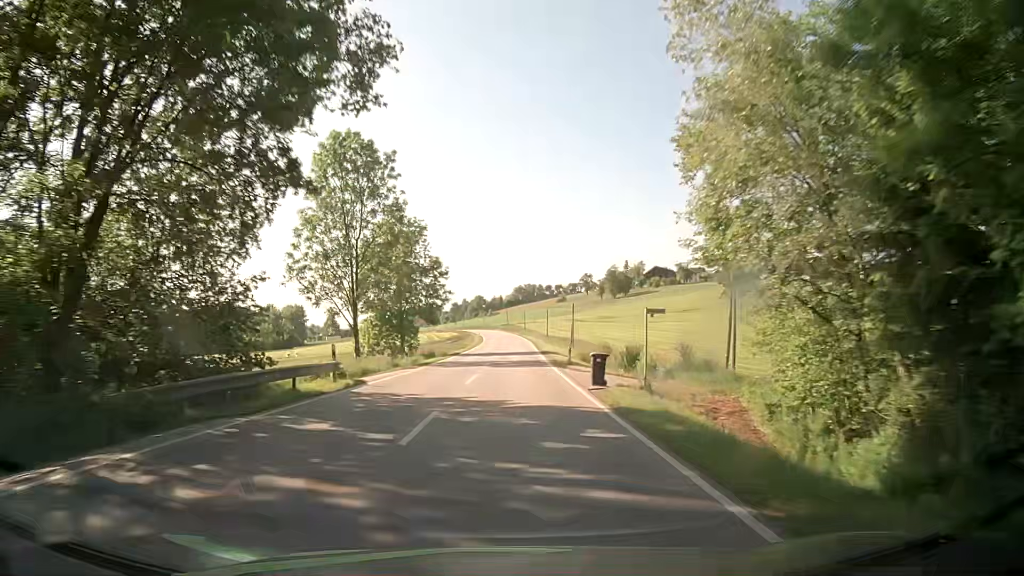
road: secondary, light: Day
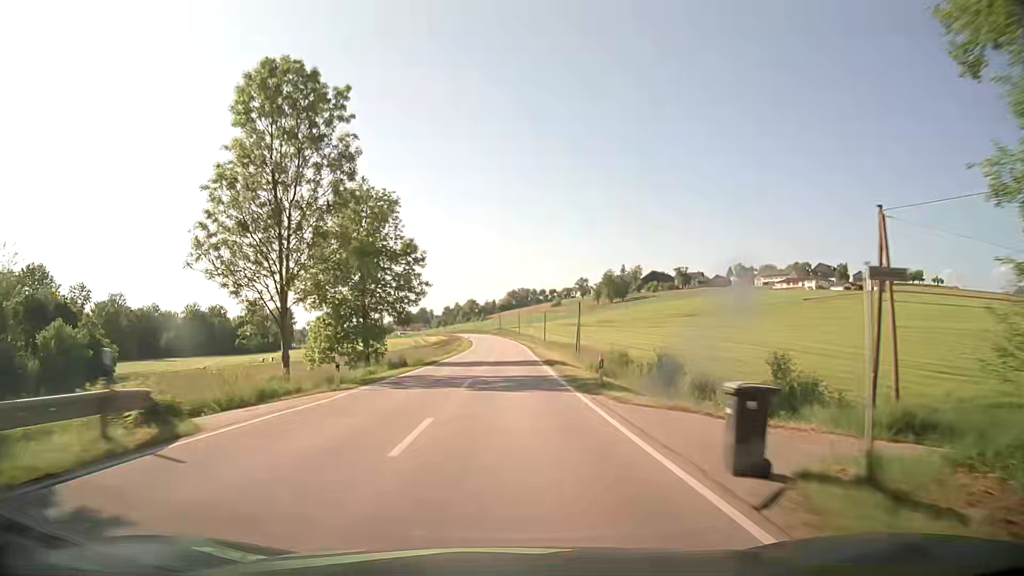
(+0.1, +12.5) m; 0°
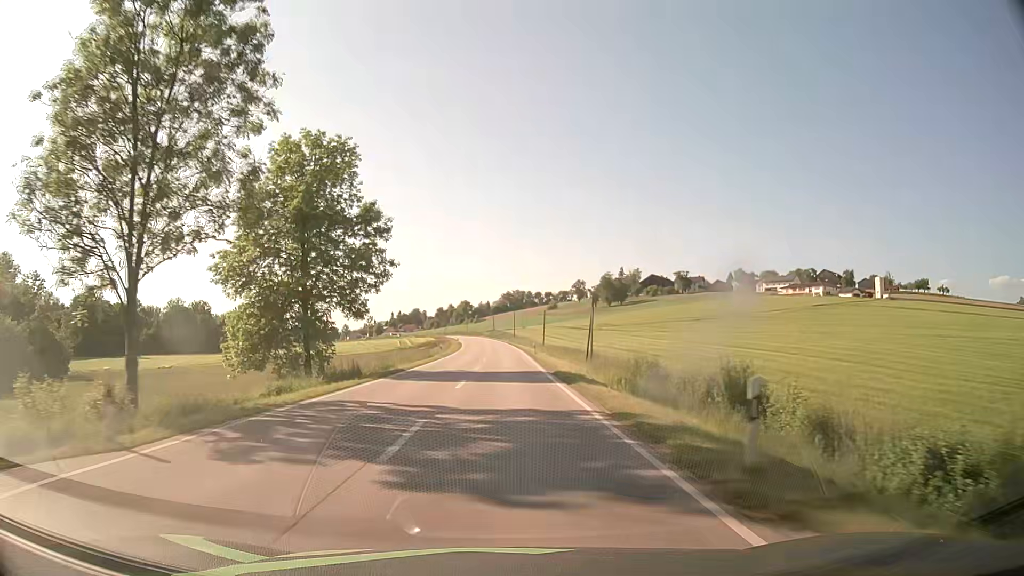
(+0.1, +12.4) m; +1°
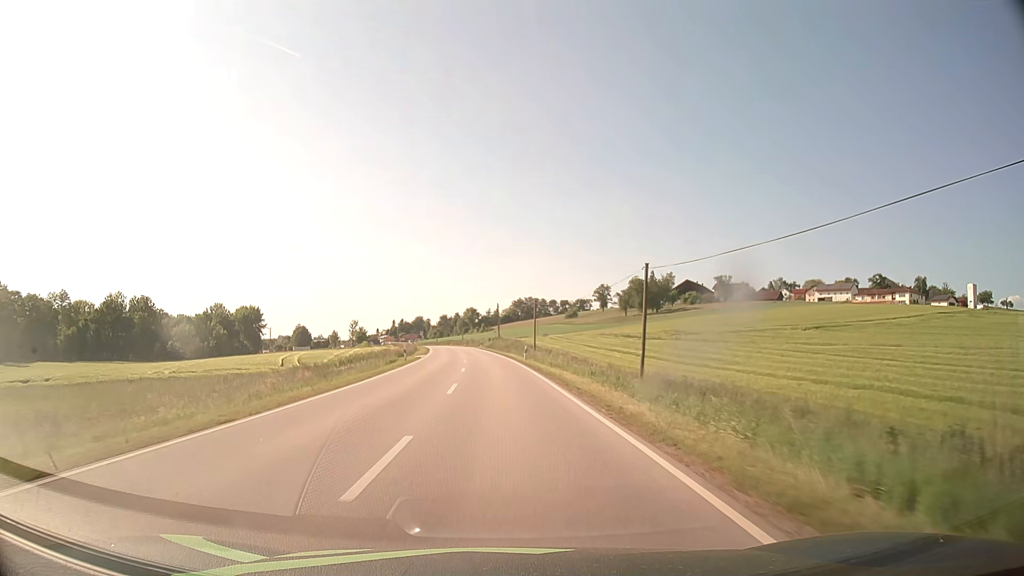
(+0.2, +61.8) m; 0°
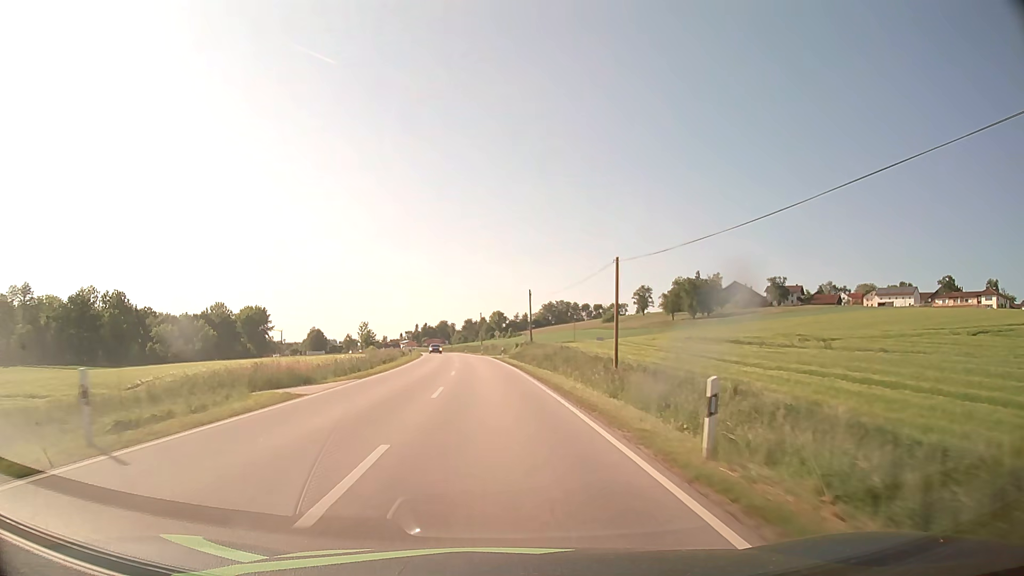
(-0.7, +37.0) m; -2°
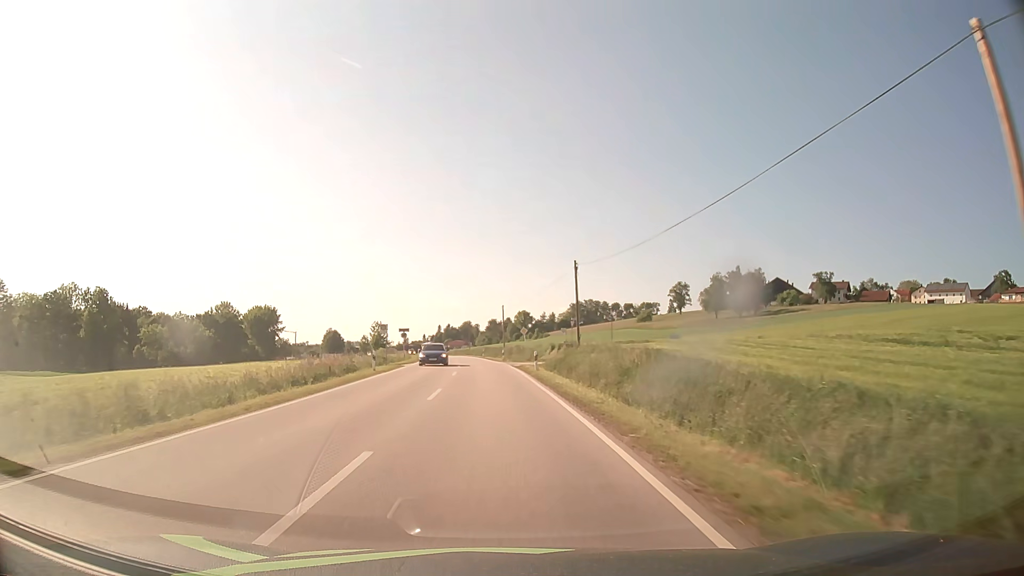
(-0.4, +24.7) m; -2°
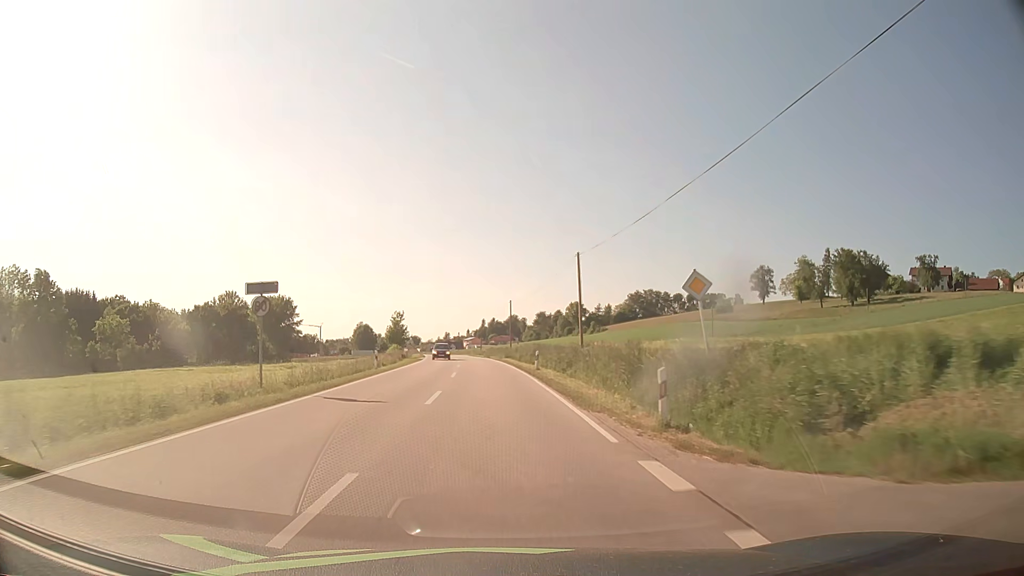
(-1.9, +49.6) m; -4°
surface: asphalt
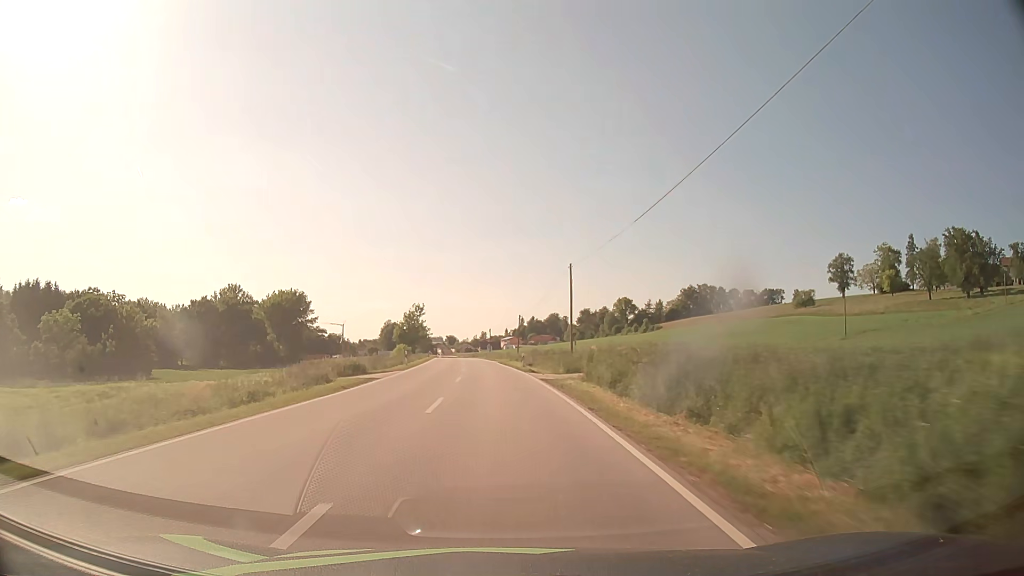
(-1.1, +37.5) m; -3°
(0, +10) (0, +20) (-1, +30) (-1, +40) (-1, +50) (-2, +60) (-3, +70) (-4, +80) (-5, +90) (-6, +100) m
